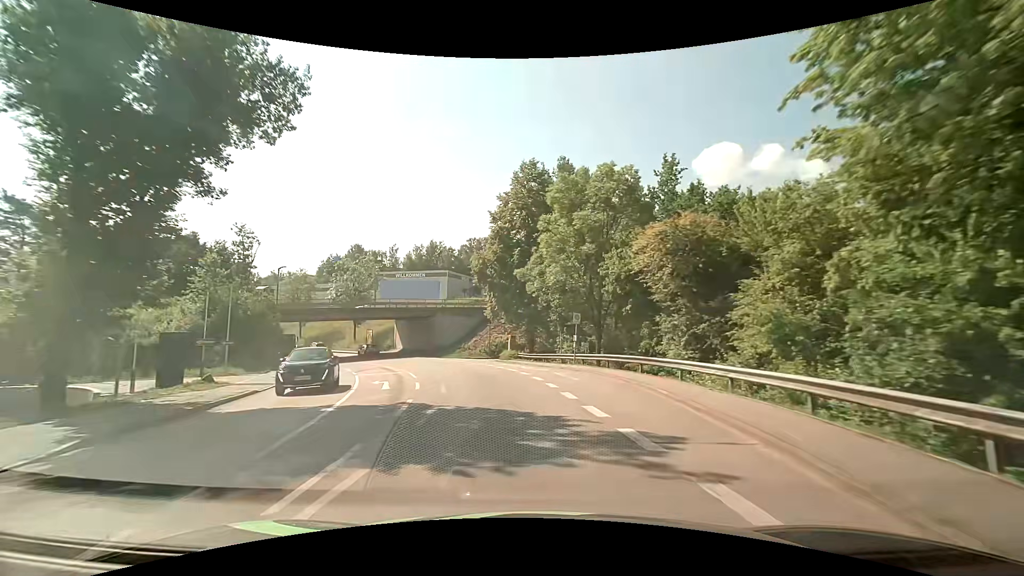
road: tertiary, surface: asphalt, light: Day
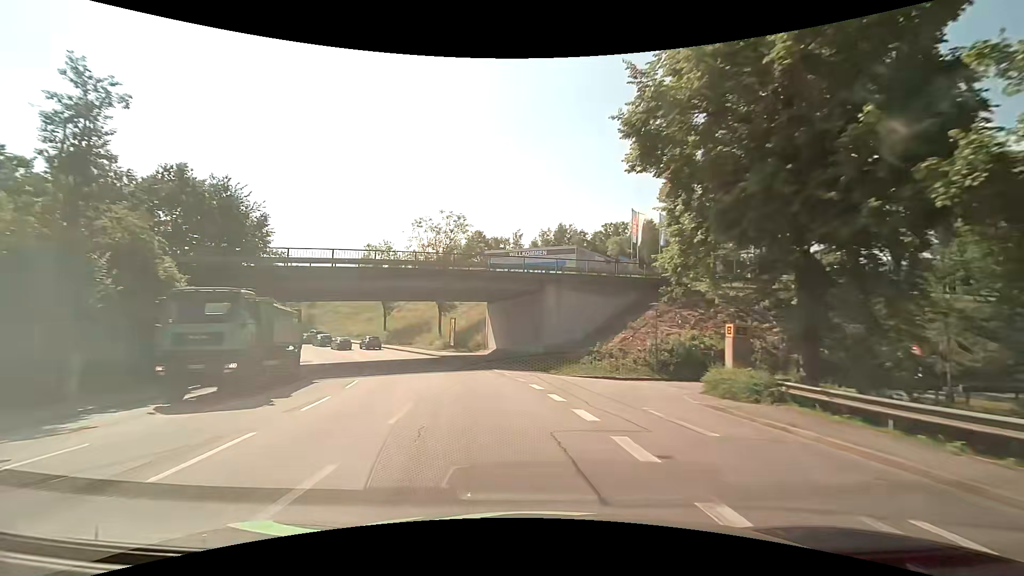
(-3.6, +30.2) m; -15°
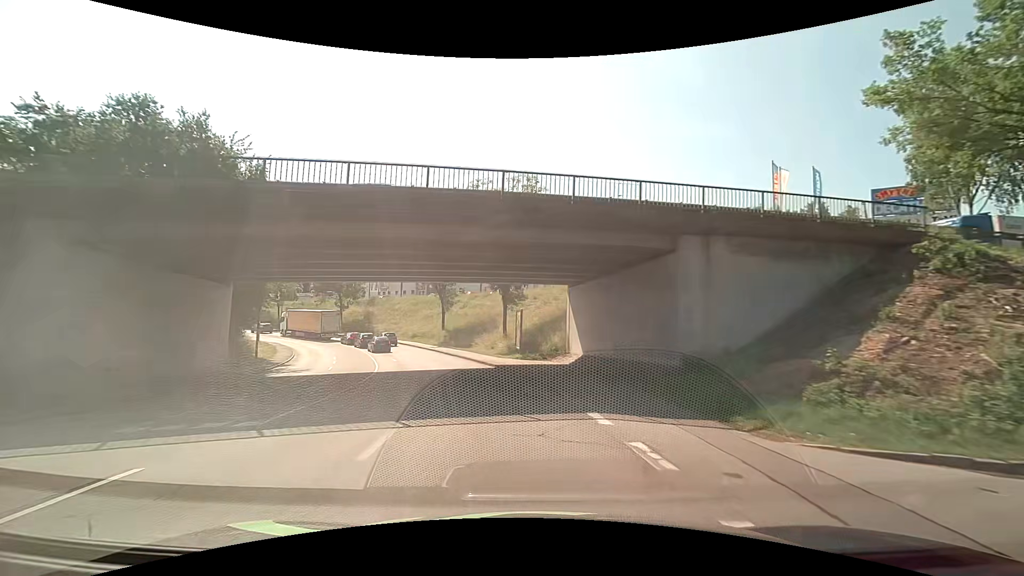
(-1.2, +15.2) m; -9°
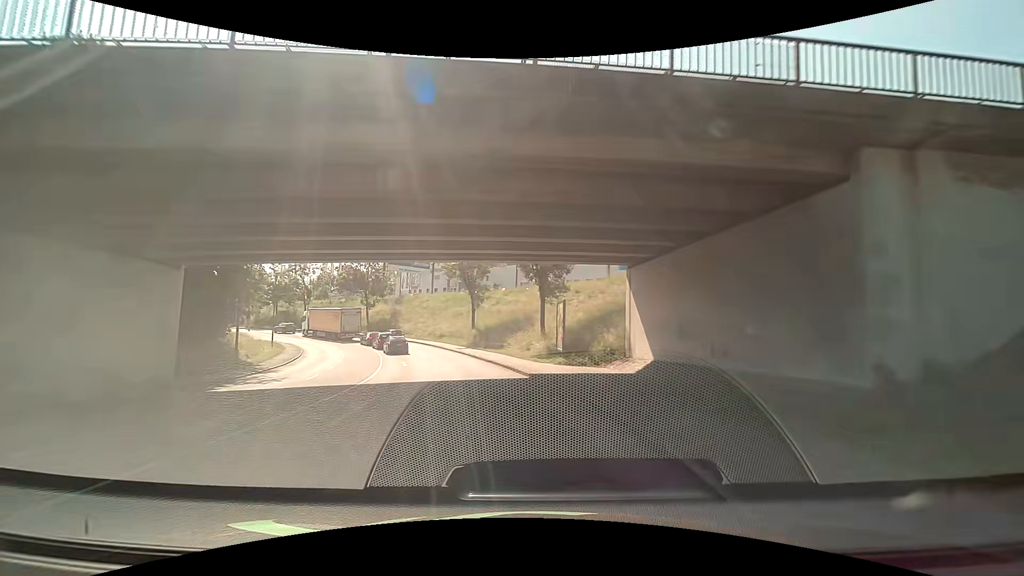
(-0.3, +7.6) m; -4°
